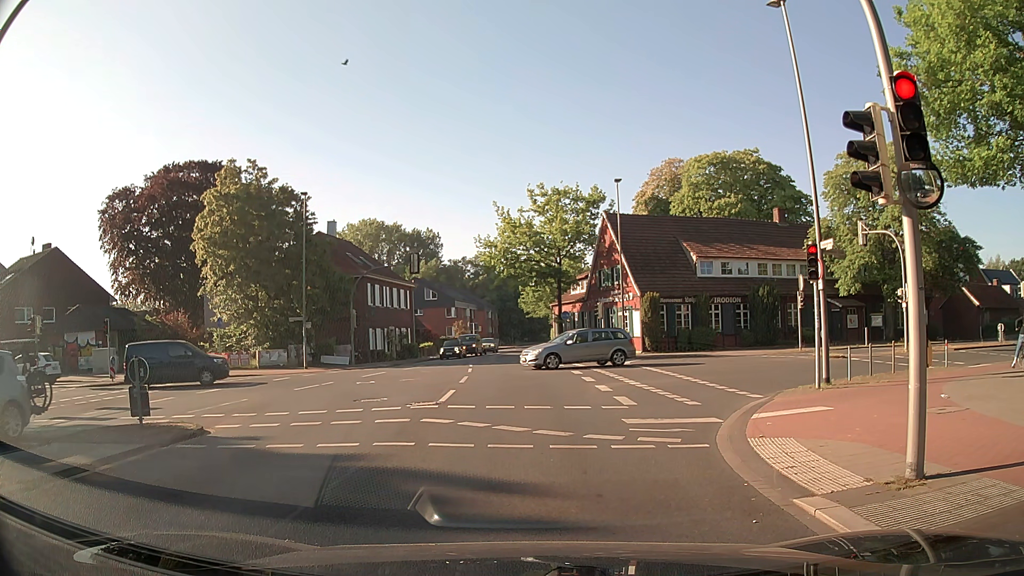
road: secondary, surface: asphalt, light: Day
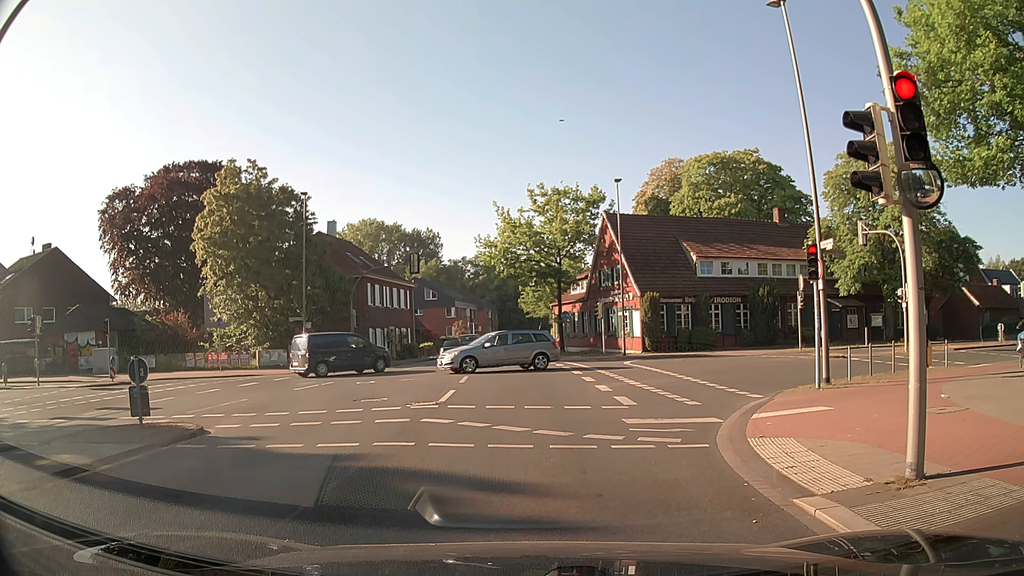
(0.0, 0.0) m; 0°
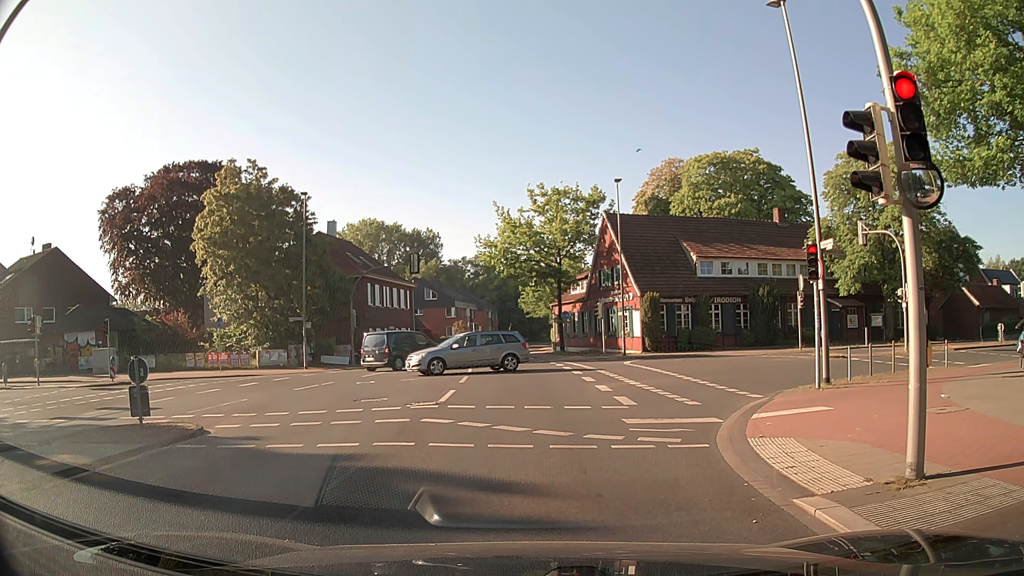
(0.0, 0.0) m; 0°
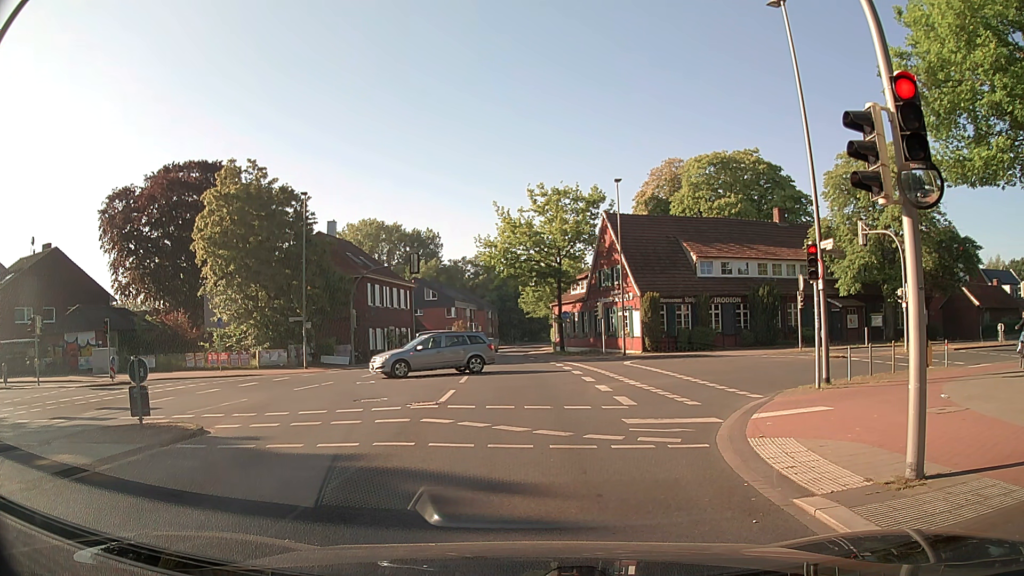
(0.0, 0.0) m; 0°
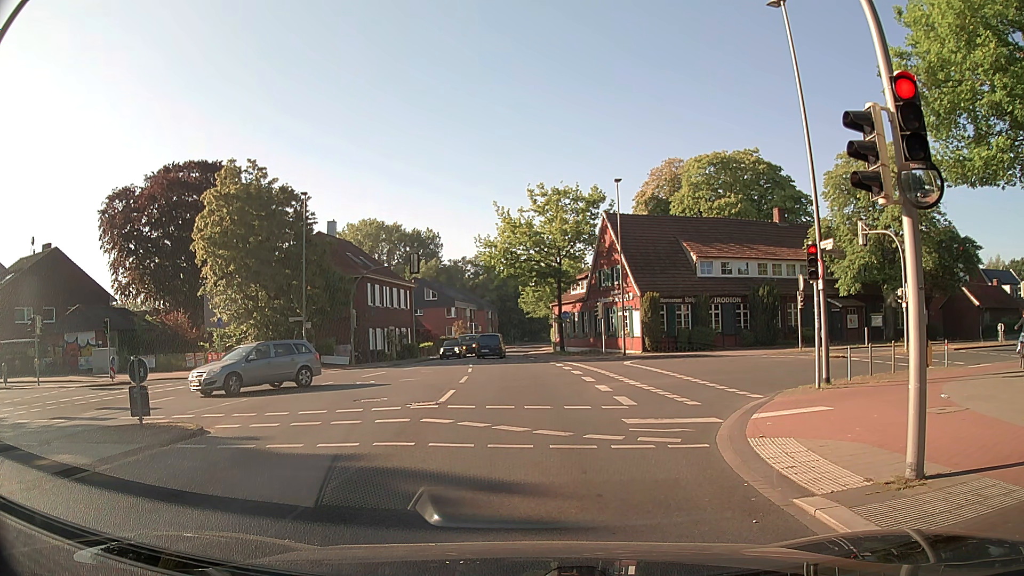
(0.0, 0.0) m; 0°
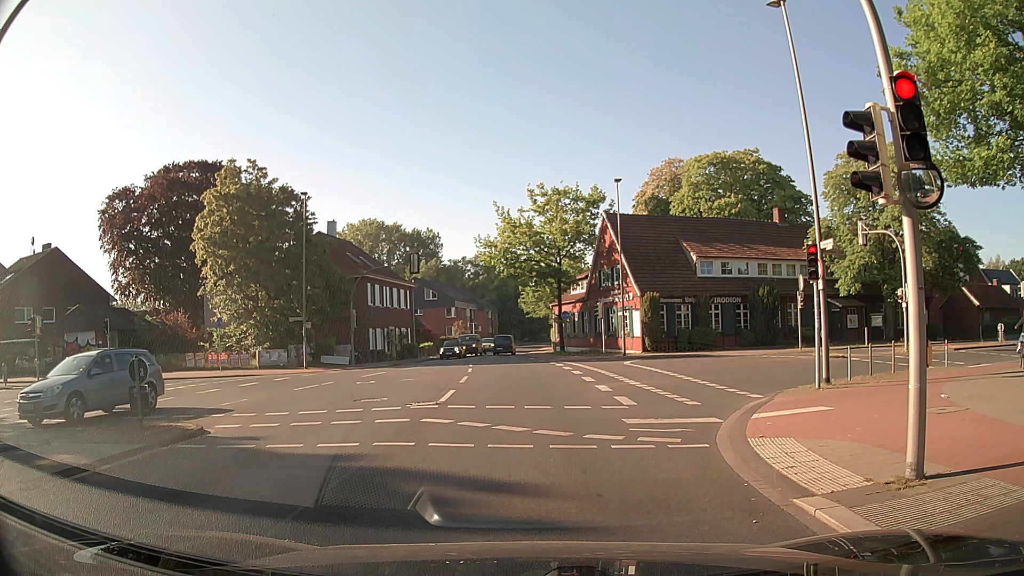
(0.0, 0.0) m; 0°
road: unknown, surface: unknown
